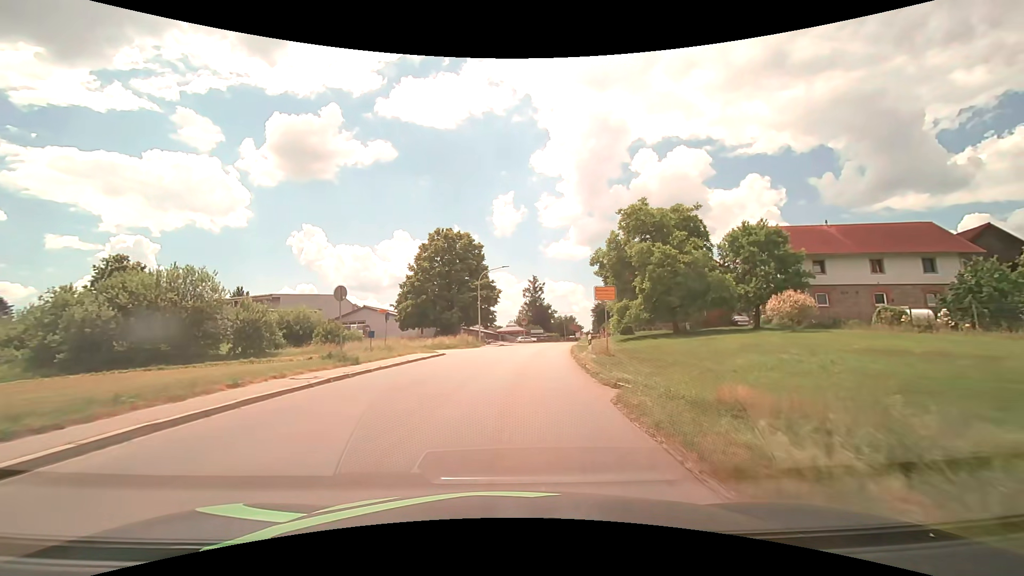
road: tertiary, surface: asphalt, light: Day
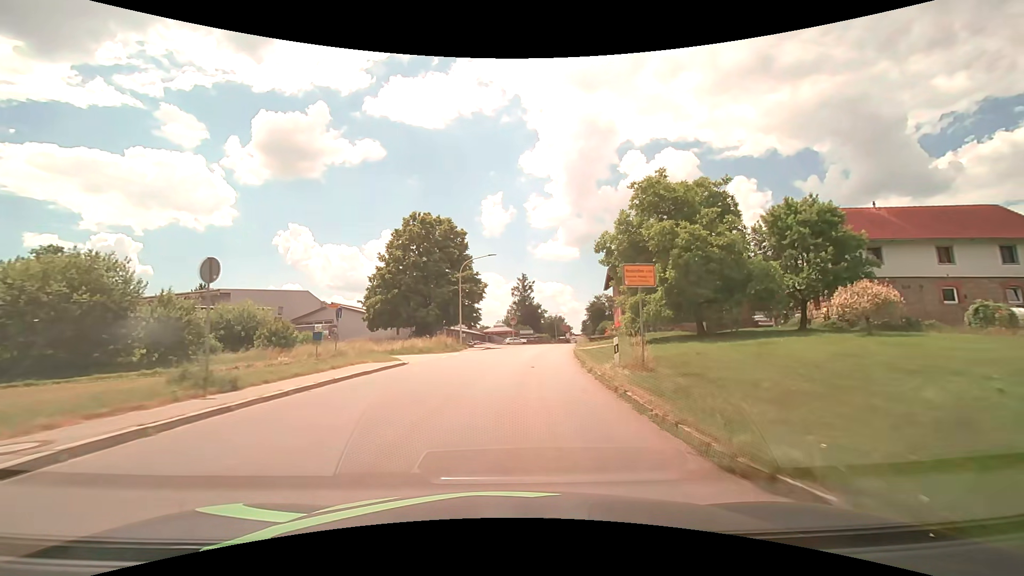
(+0.1, +7.6) m; +1°
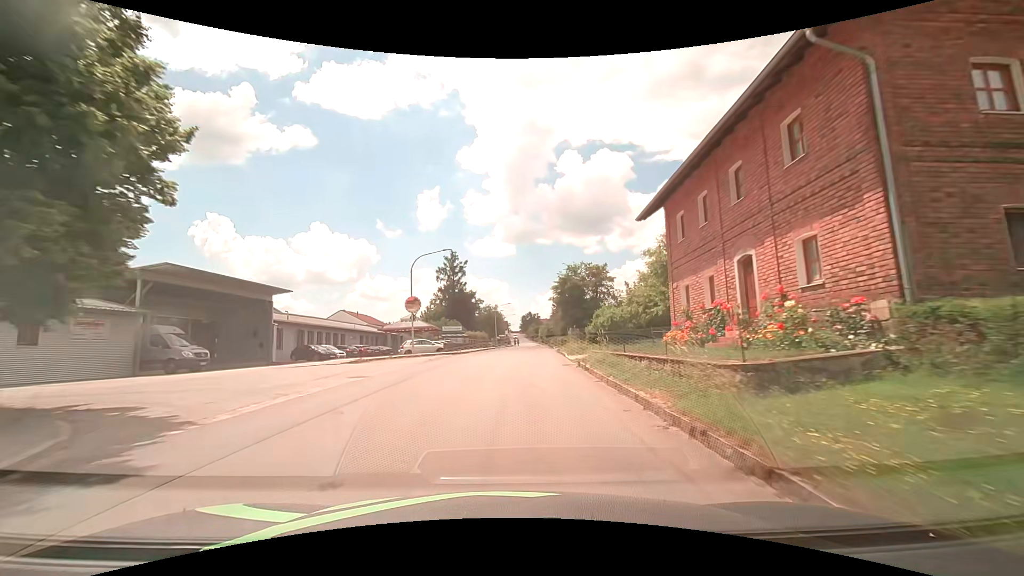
(+2.7, +38.0) m; +7°
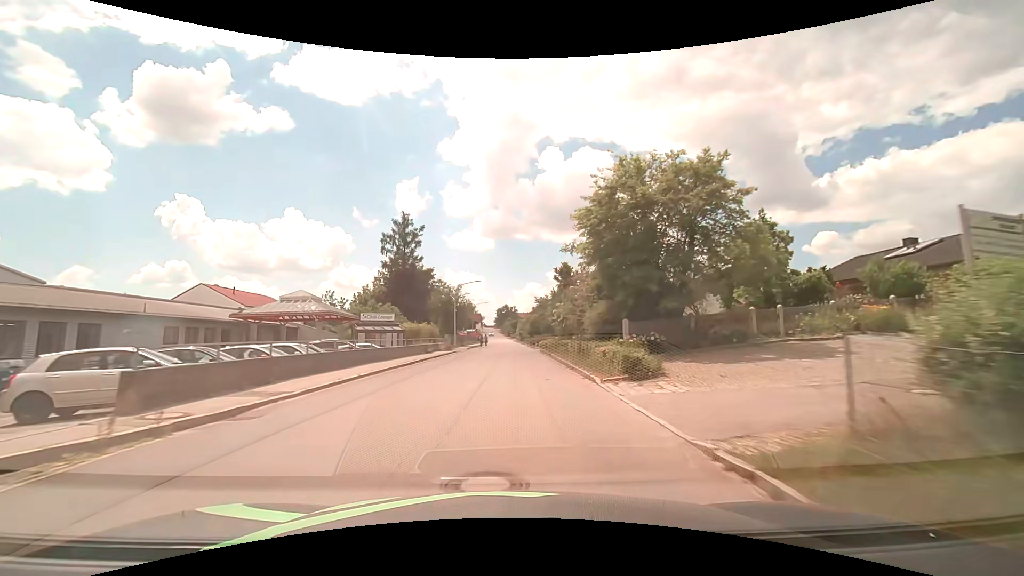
(+1.1, +30.7) m; +3°
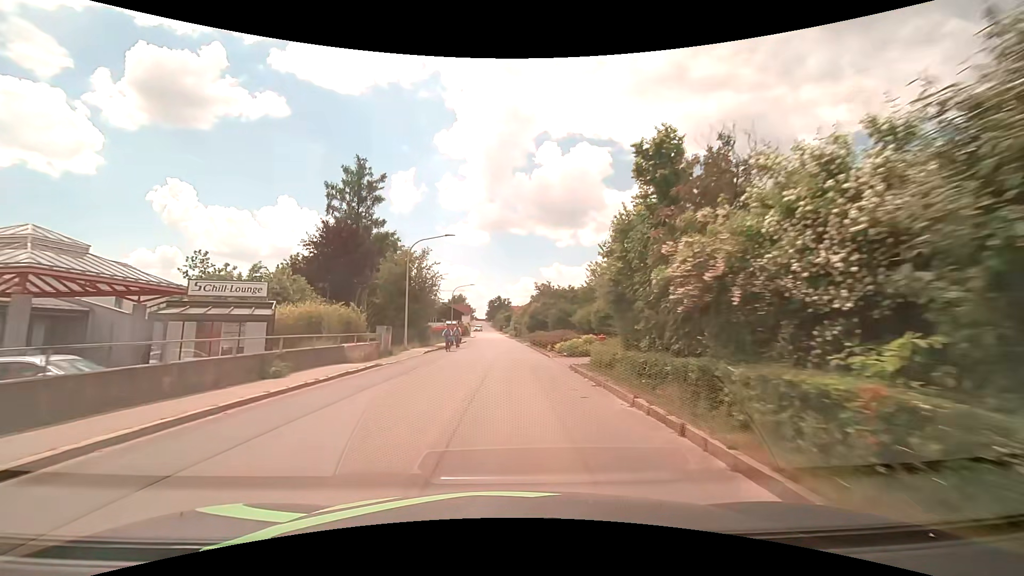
(+0.2, +23.2) m; +1°
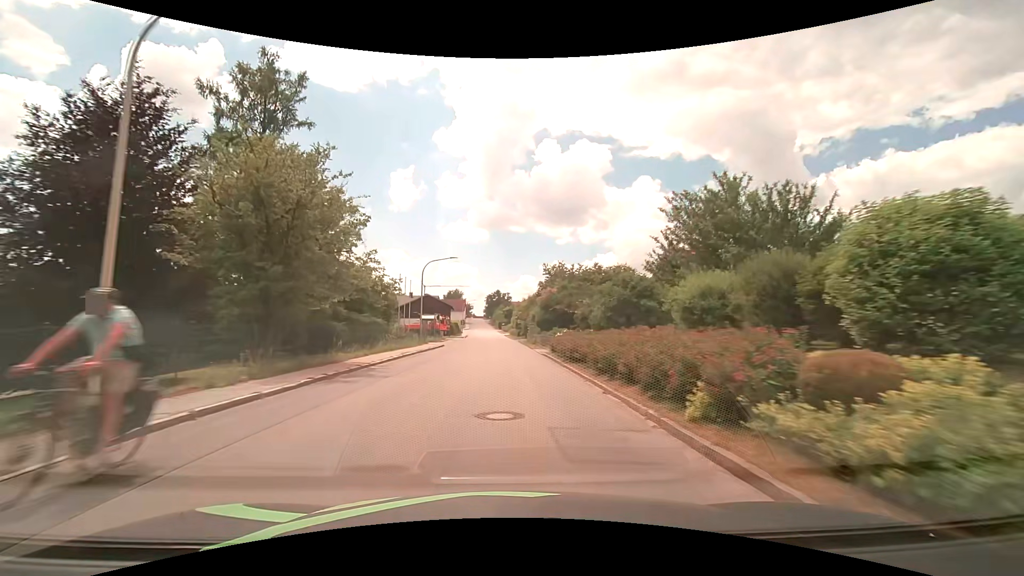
(0.0, +23.2) m; 0°
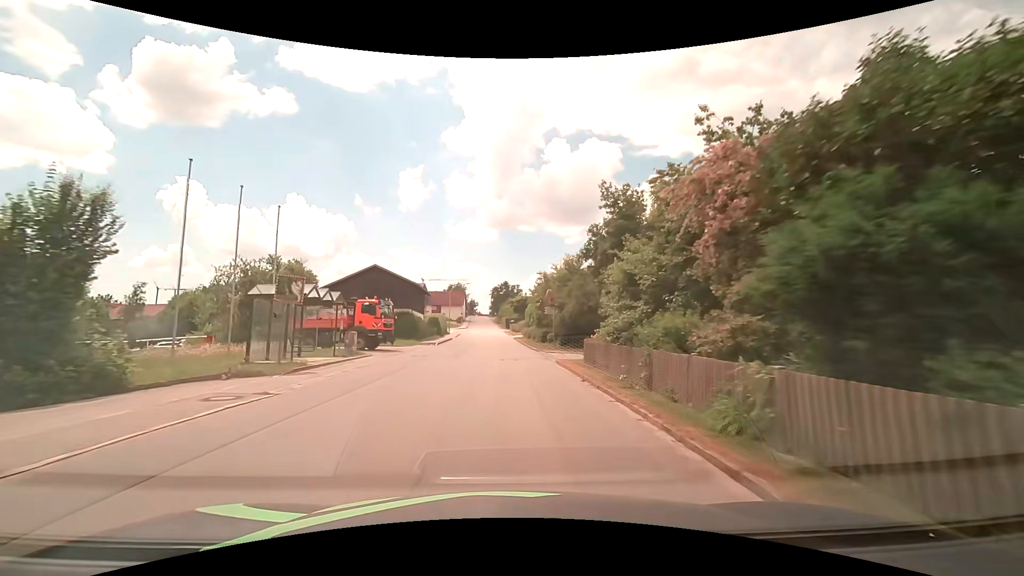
(-0.2, +38.5) m; -1°
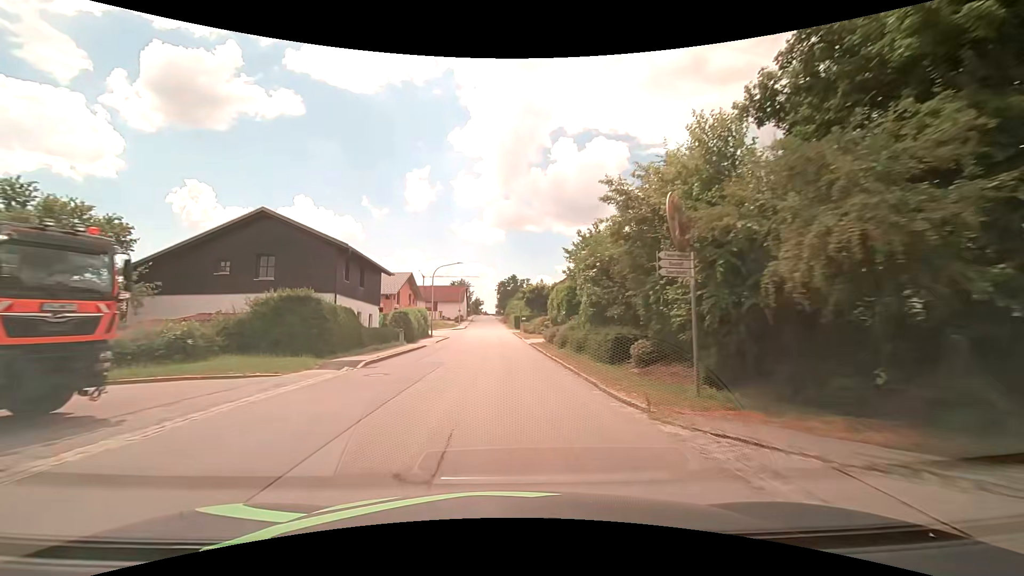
(-0.2, +22.9) m; -1°
(0, +10) (0, +20) (0, +30) (-1, +40) (-1, +50) (-1, +60) (-2, +70) (-2, +80) (-2, +90) (-3, +100) m
